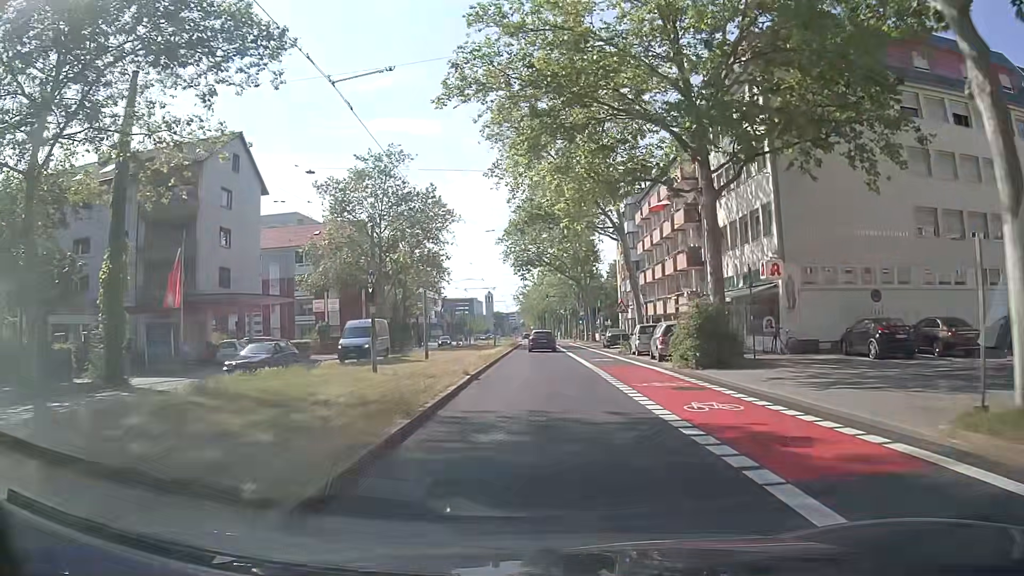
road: secondary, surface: asphalt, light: Day
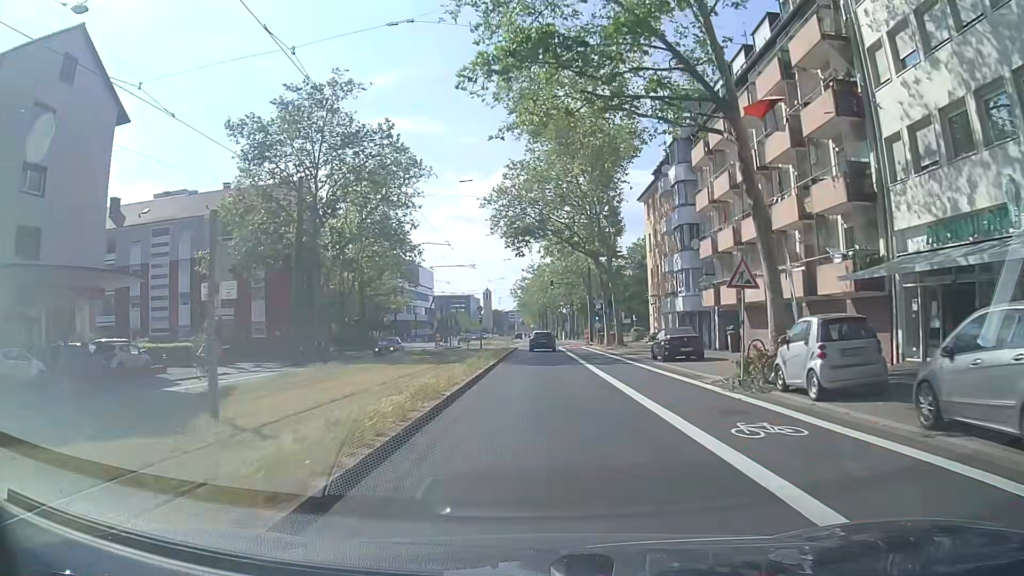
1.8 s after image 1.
(+0.1, +21.8) m; 0°
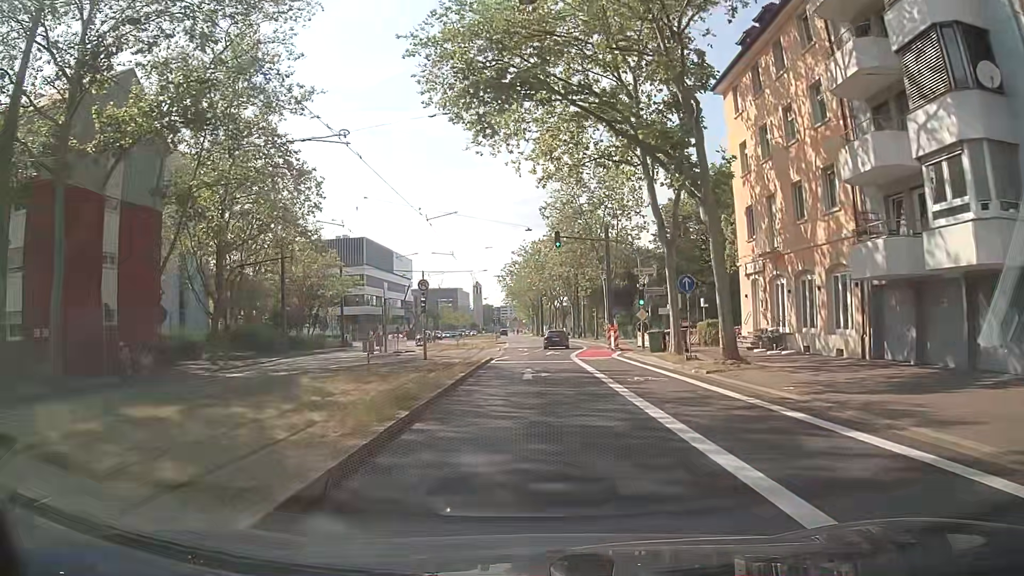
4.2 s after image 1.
(+0.2, +29.0) m; 0°
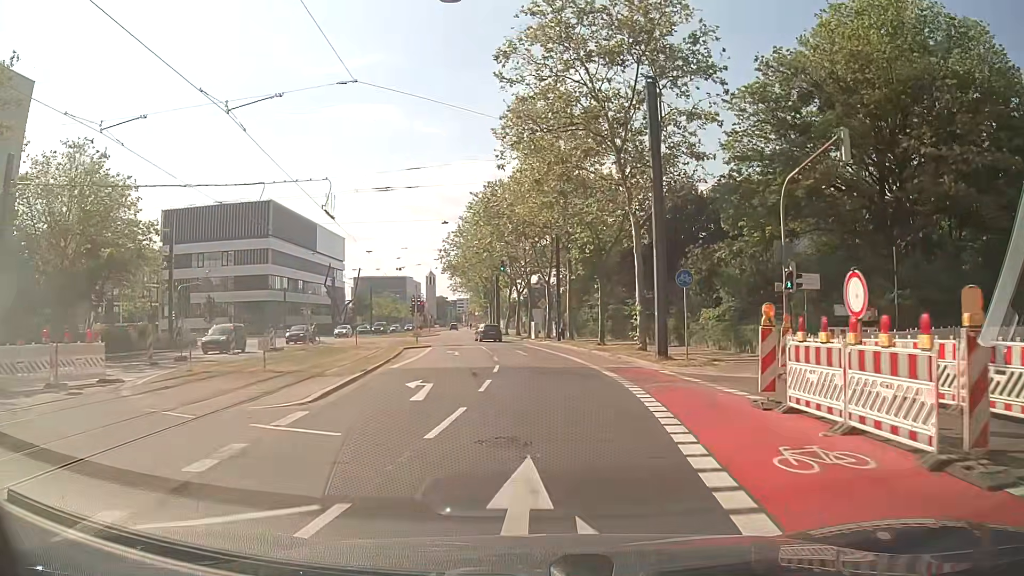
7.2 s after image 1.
(+0.8, +35.8) m; +2°
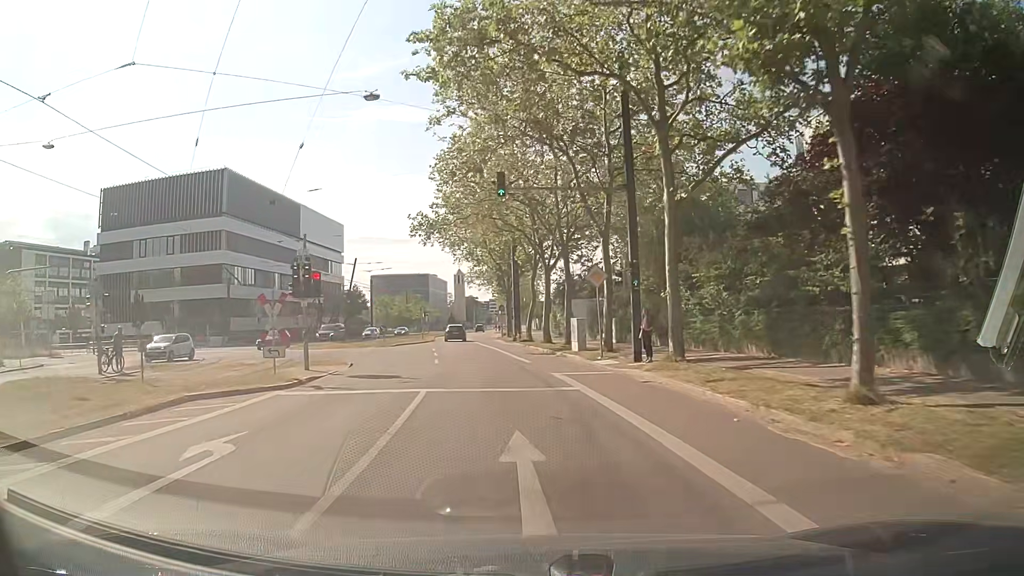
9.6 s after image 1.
(+0.5, +28.7) m; -1°
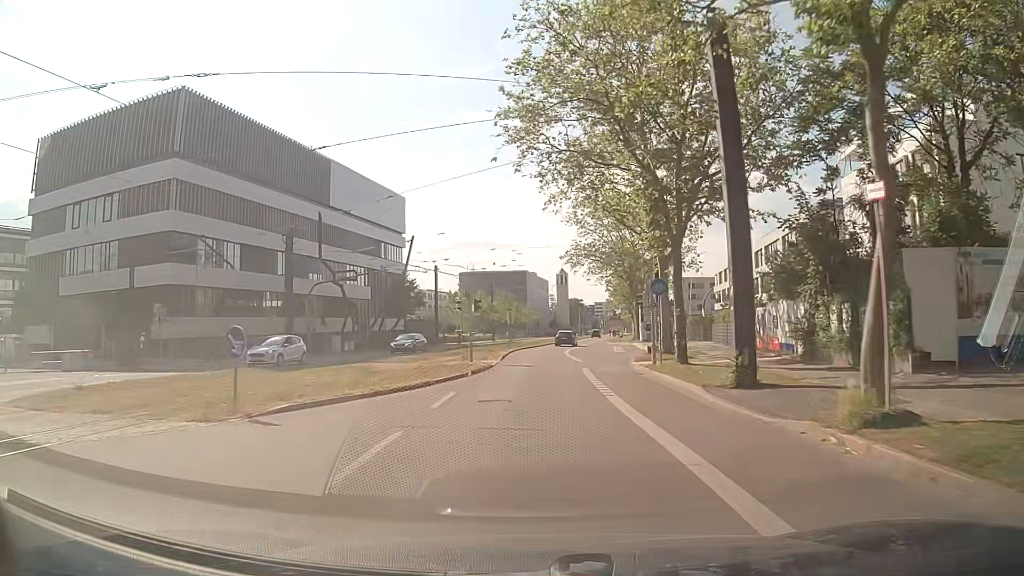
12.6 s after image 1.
(-3.4, +35.8) m; -8°
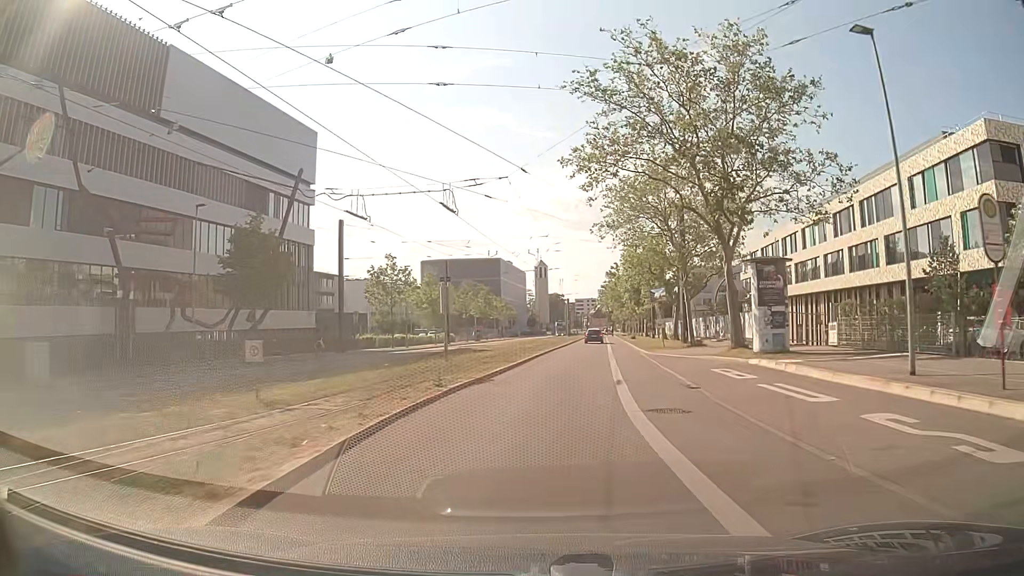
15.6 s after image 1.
(0.0, +37.2) m; +2°
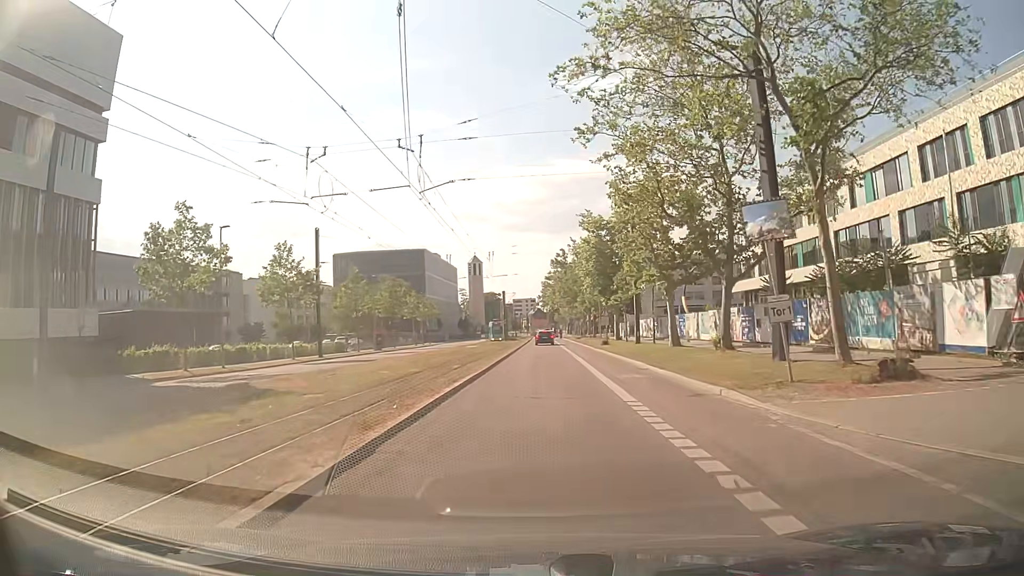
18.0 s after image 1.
(+1.9, +29.7) m; +5°
(0, +10) (0, +20) (0, +30) (+1, +40) (+1, +50) (+1, +60) (+1, +70) (+1, +80) (+1, +90) (+1, +100) m
